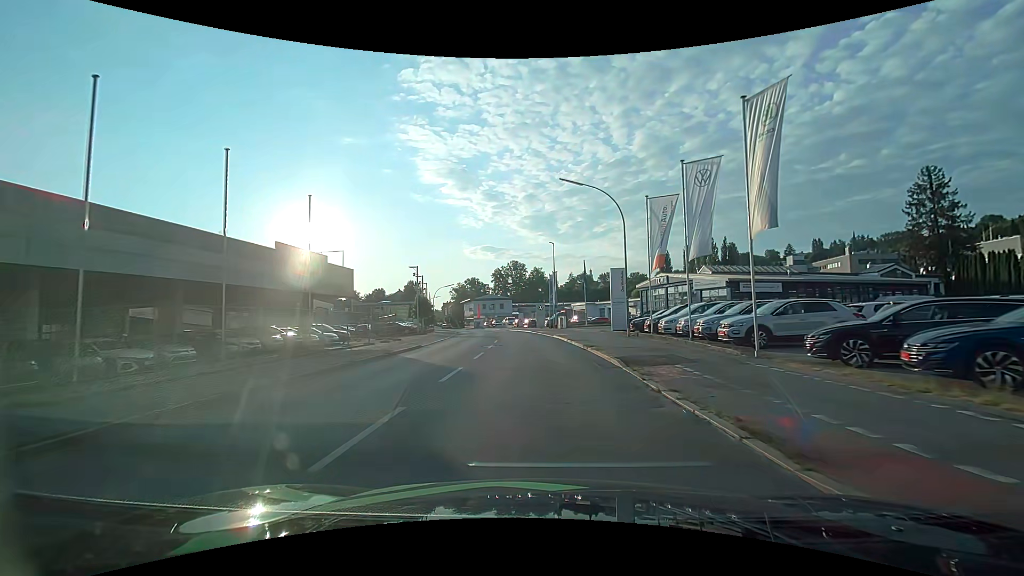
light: Day
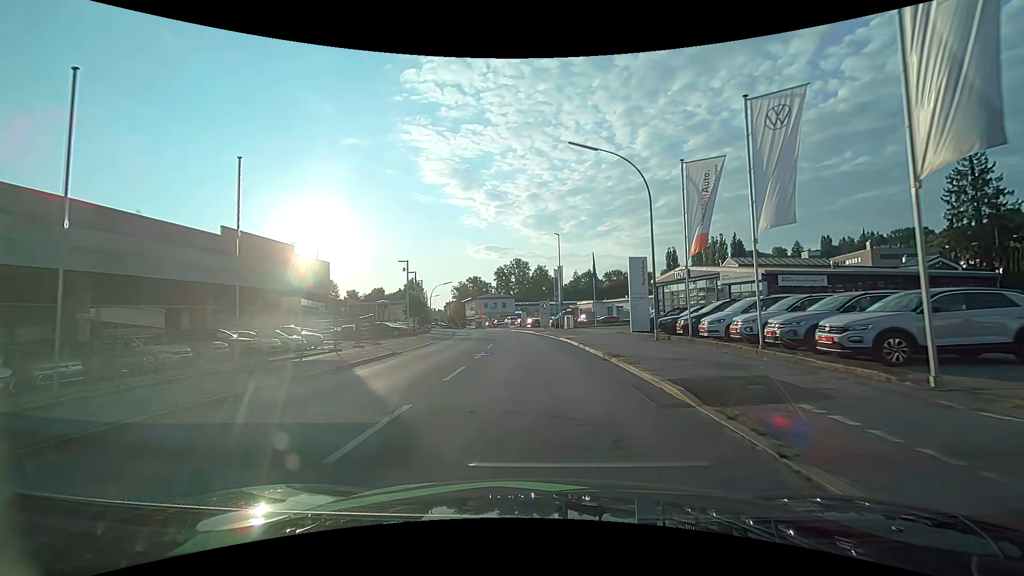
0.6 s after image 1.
(0.0, +5.8) m; 0°
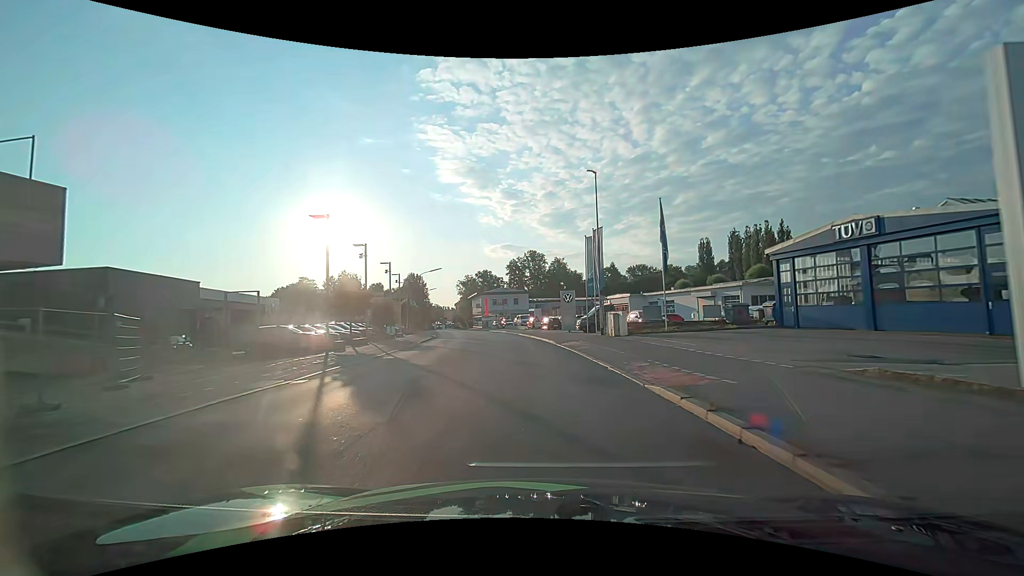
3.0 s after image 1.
(-0.4, +23.0) m; -2°
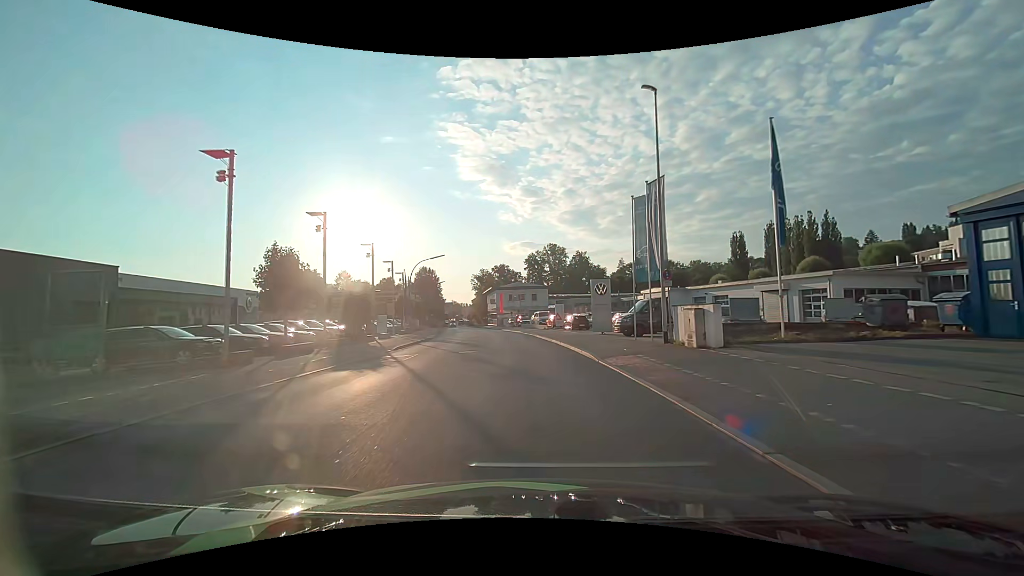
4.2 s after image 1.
(-0.2, +11.2) m; -2°
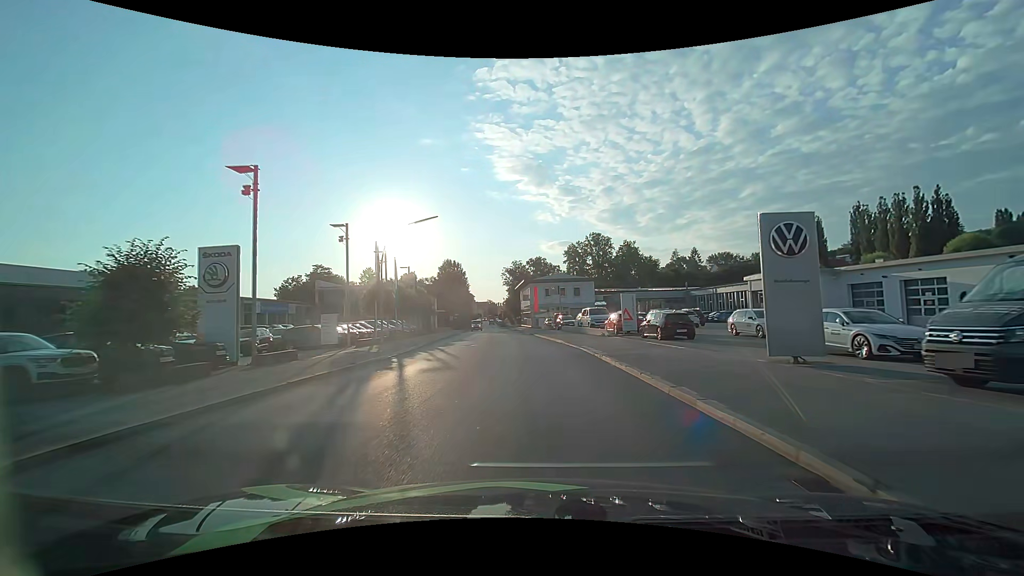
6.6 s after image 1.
(-1.0, +21.8) m; -4°
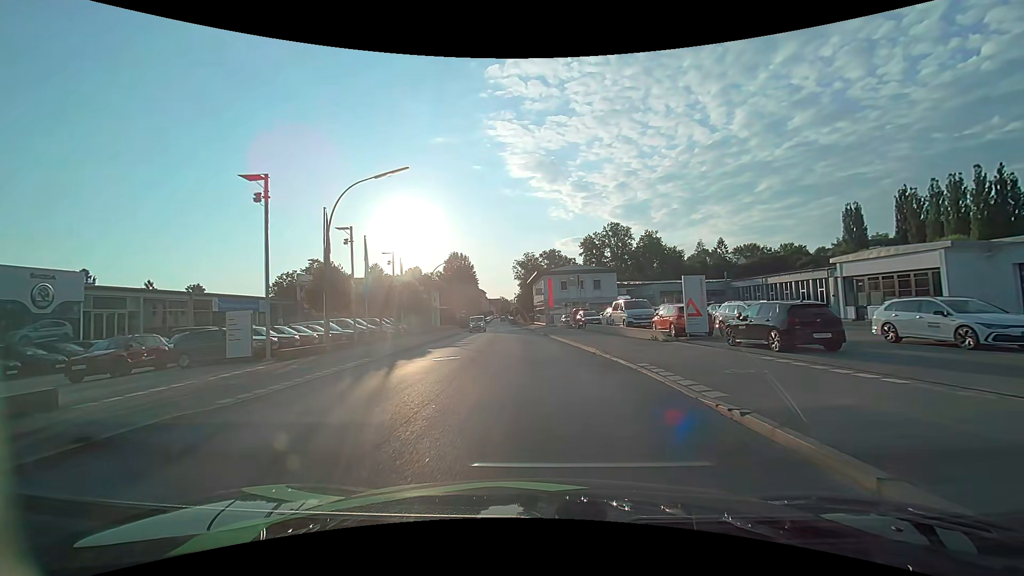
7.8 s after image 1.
(-0.2, +10.6) m; -2°
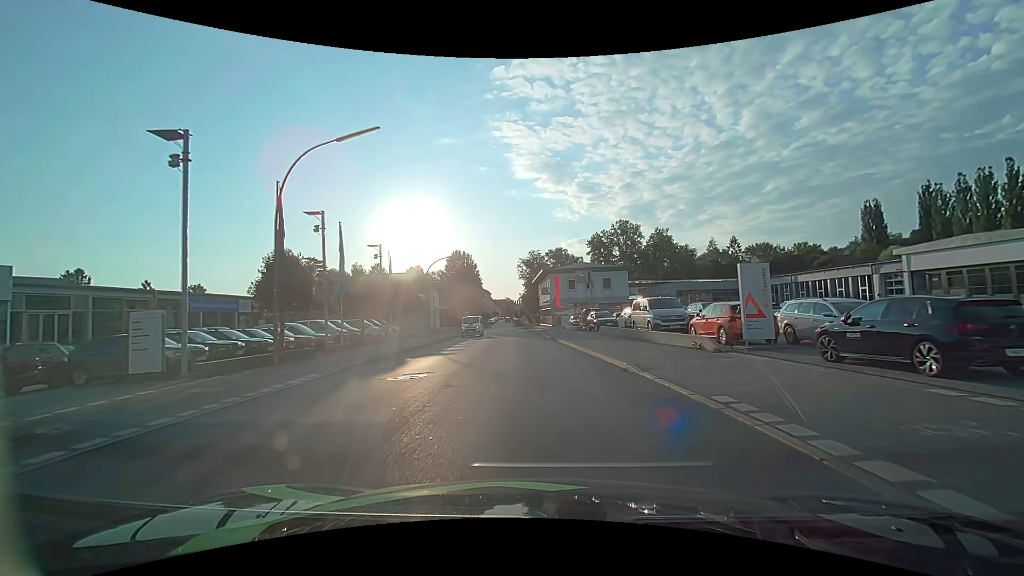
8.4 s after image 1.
(0.0, +5.3) m; -1°
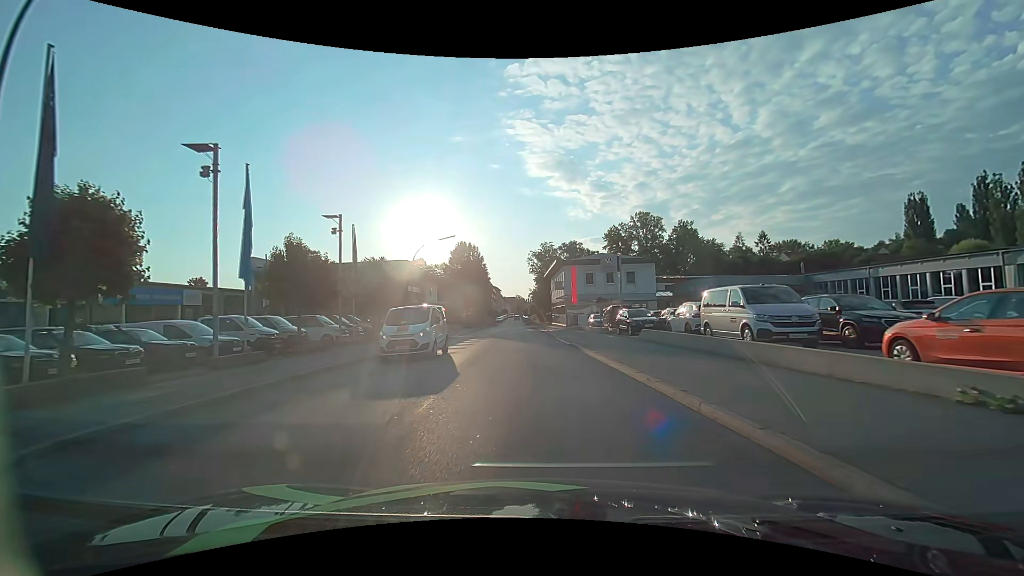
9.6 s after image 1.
(-0.1, +10.4) m; -2°
